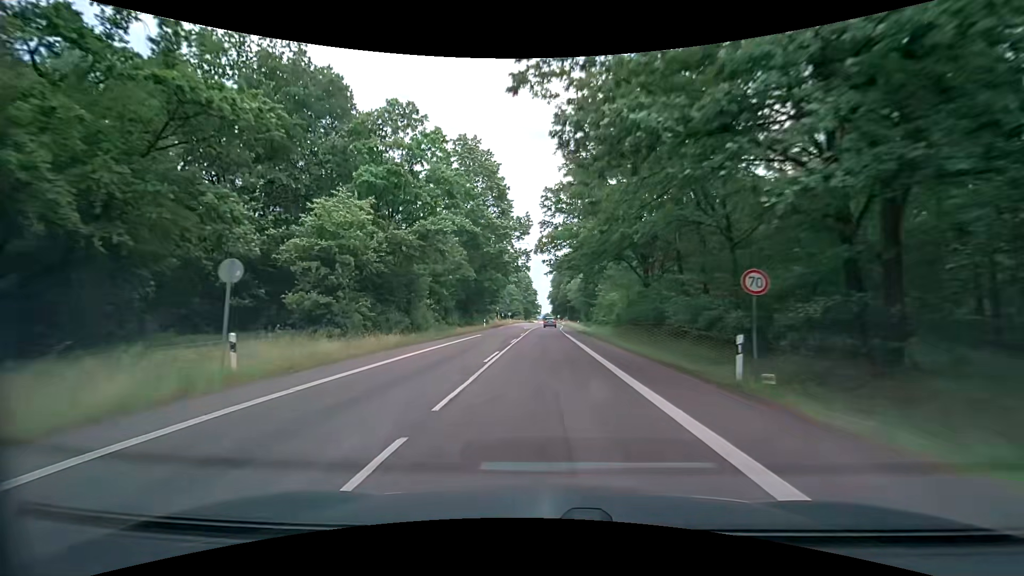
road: secondary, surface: asphalt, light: Day
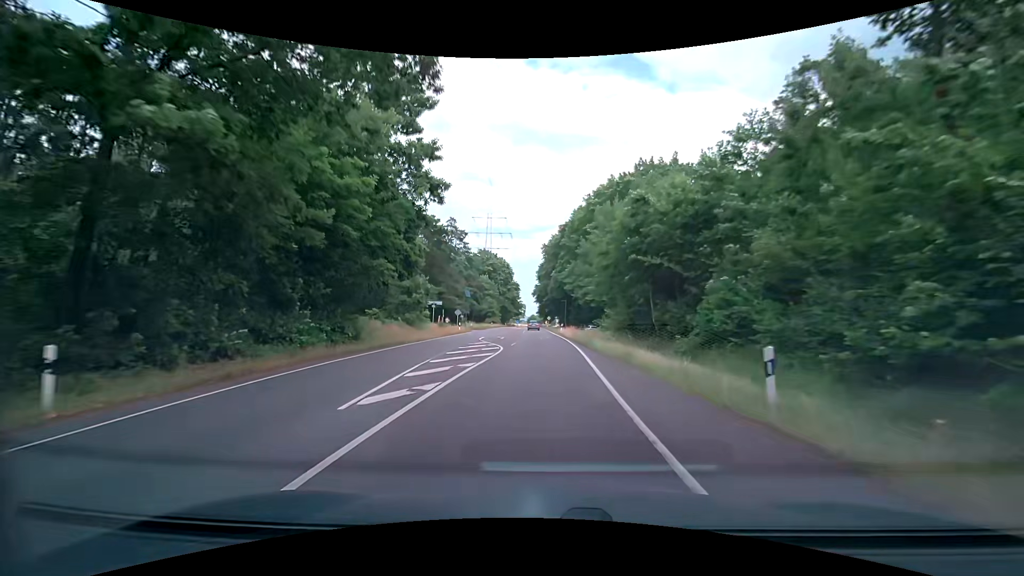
(+0.4, +54.9) m; +1°
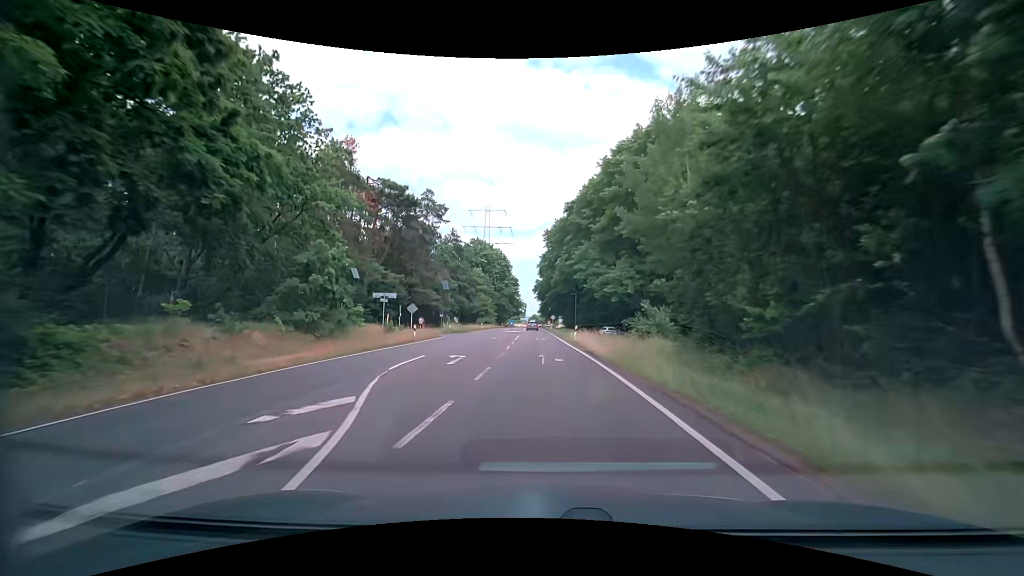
(0.0, +21.5) m; 0°
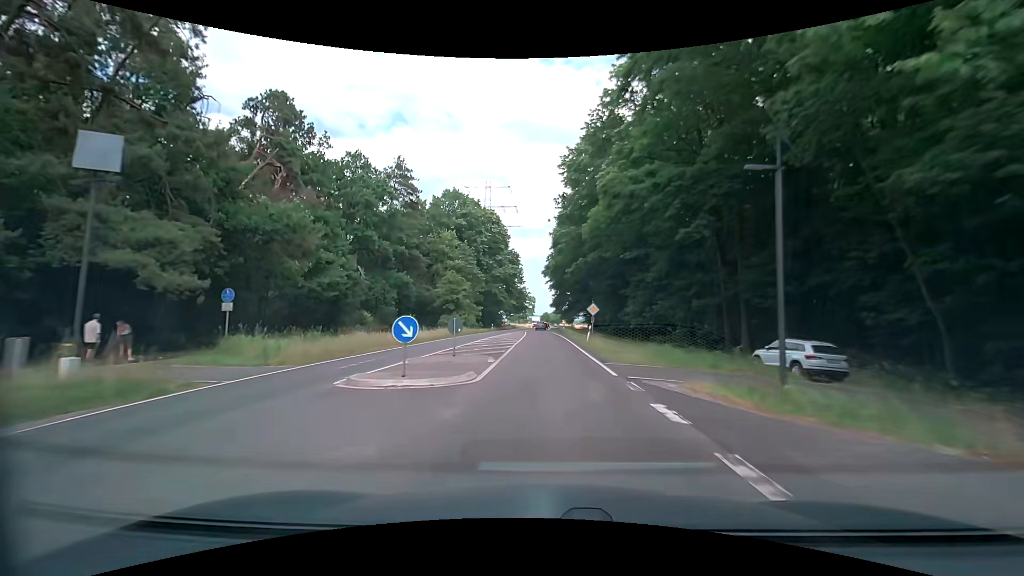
(-0.8, +53.2) m; -2°
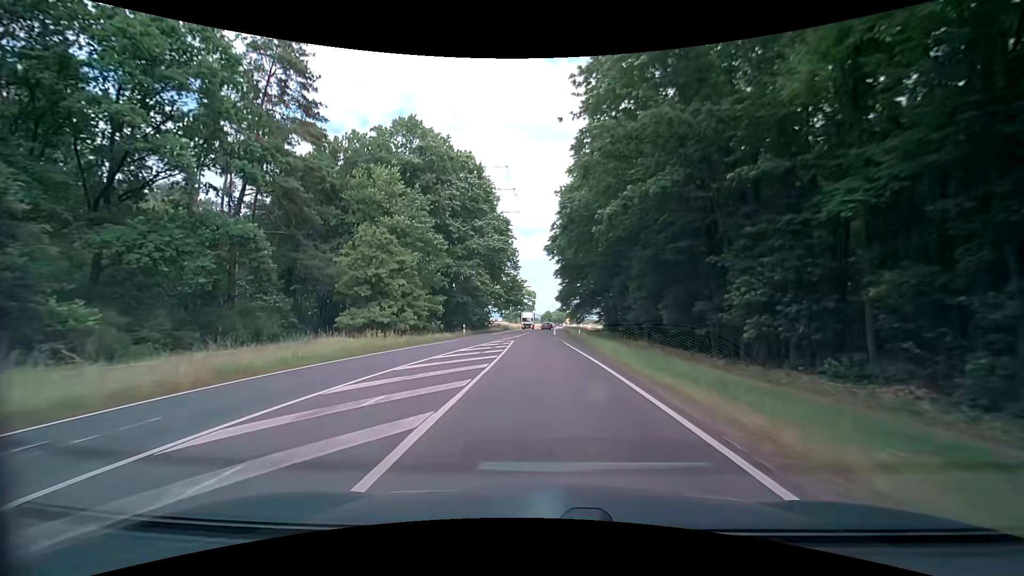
(0.0, +31.6) m; -1°
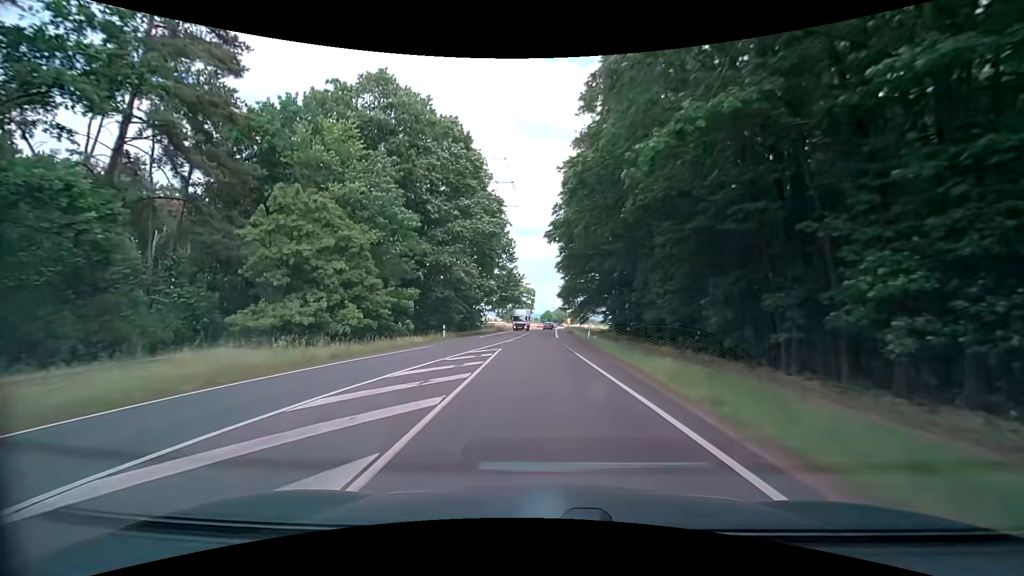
(+0.1, +10.5) m; 0°
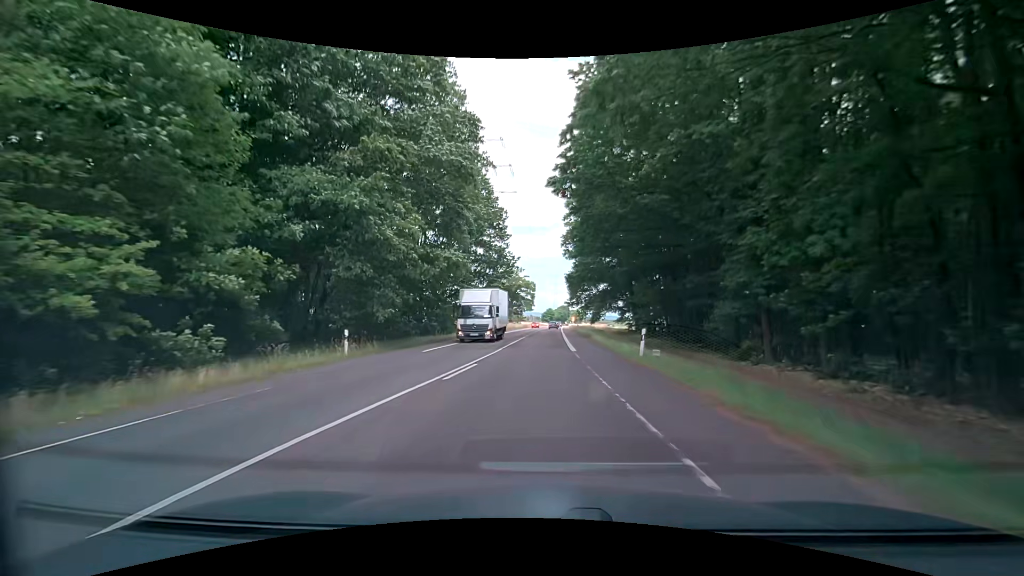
(0.0, +21.0) m; 0°
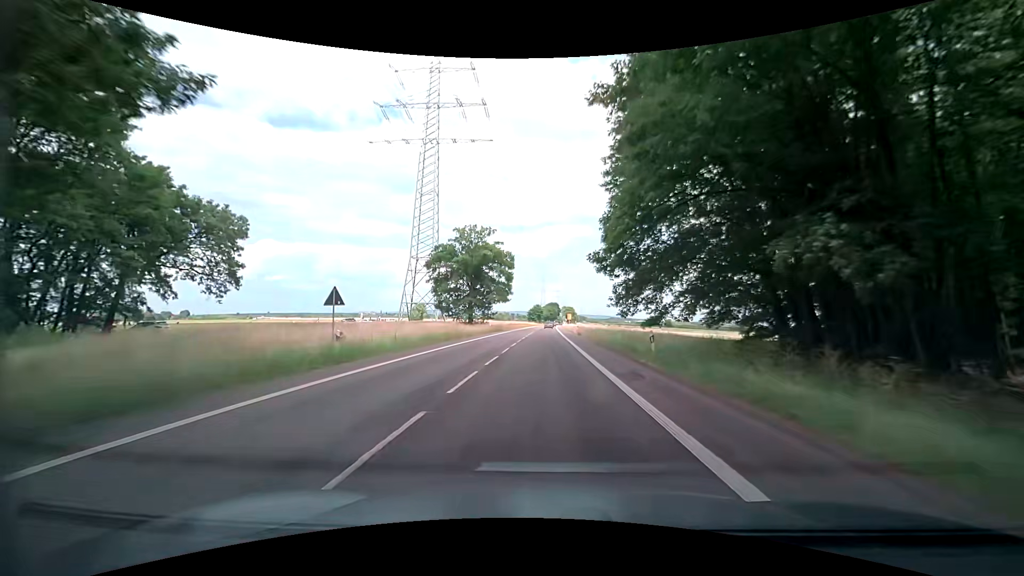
(+0.6, +52.6) m; +1°
(0, +10) (0, +20) (0, +30) (0, +40) (0, +50) (+1, +60) (+1, +70) (+1, +80) (+1, +90) (+1, +100) m
